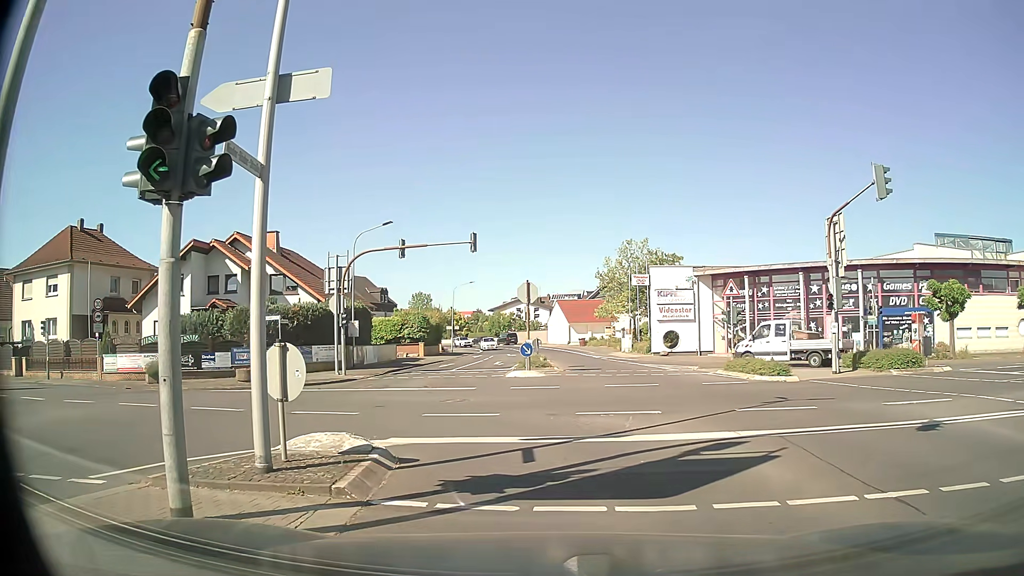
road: secondary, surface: asphalt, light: Day
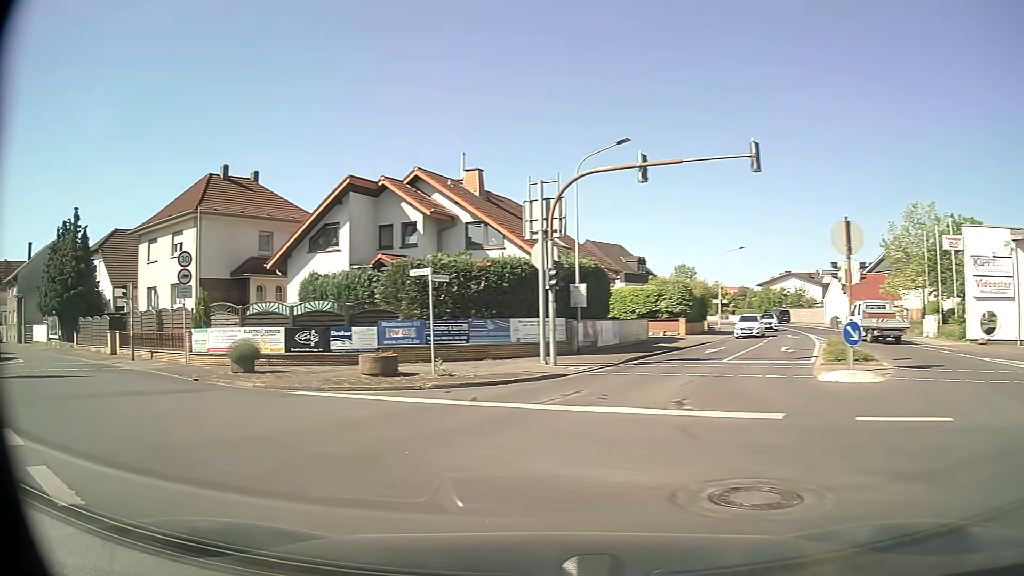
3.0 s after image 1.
(-1.0, +12.3) m; -19°
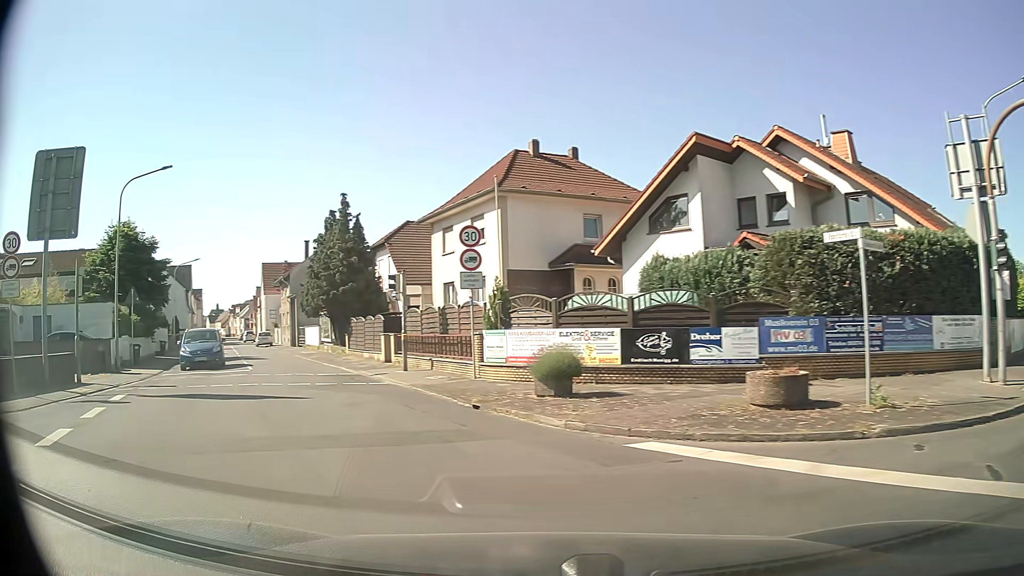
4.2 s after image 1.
(-2.0, +6.8) m; -30°
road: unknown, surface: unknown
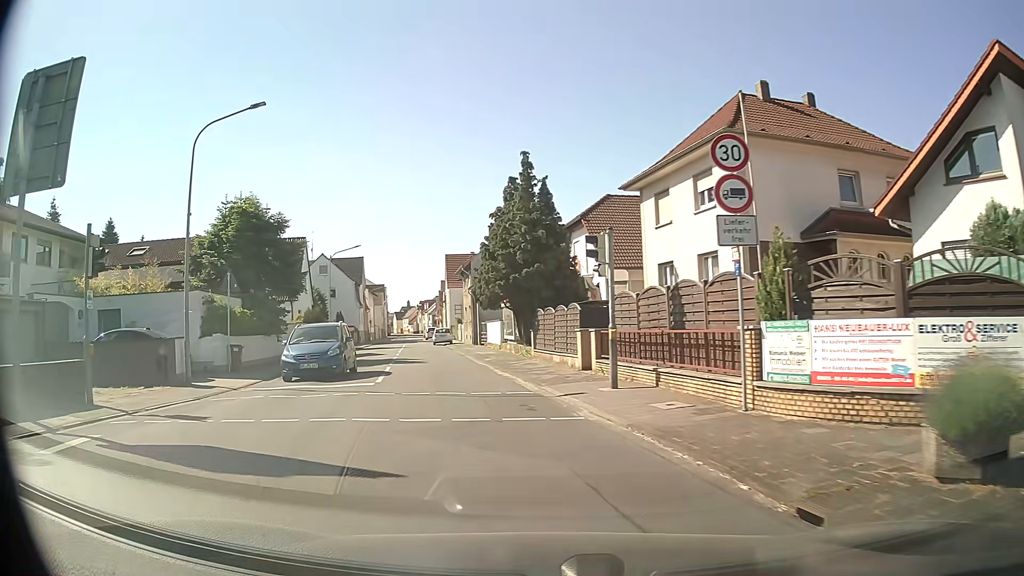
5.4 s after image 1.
(-1.5, +8.0) m; -18°
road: tertiary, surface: asphalt
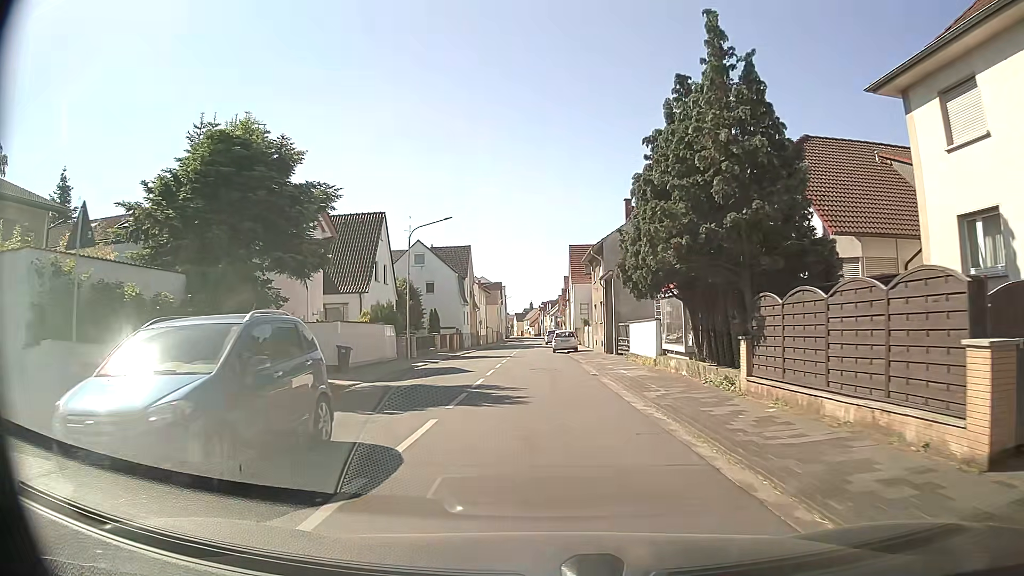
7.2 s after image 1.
(-1.7, +13.7) m; -11°
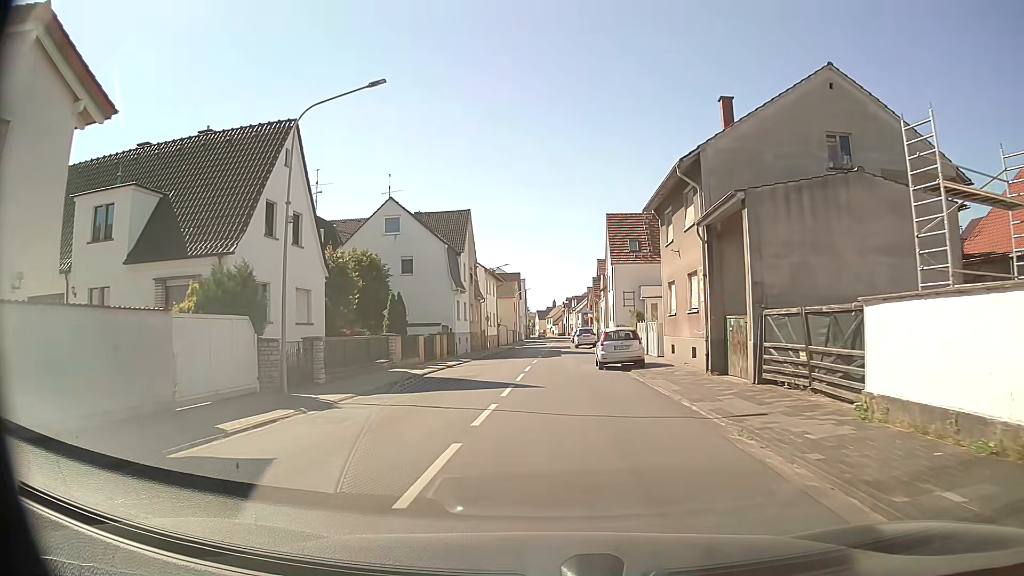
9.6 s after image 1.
(-0.6, +20.7) m; -2°
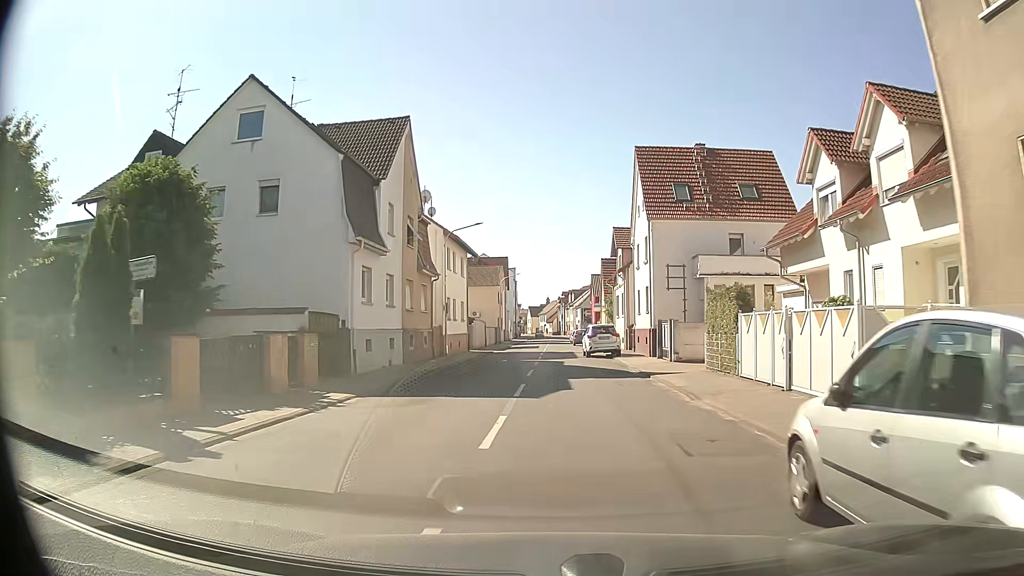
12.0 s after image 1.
(+0.1, +21.9) m; 0°
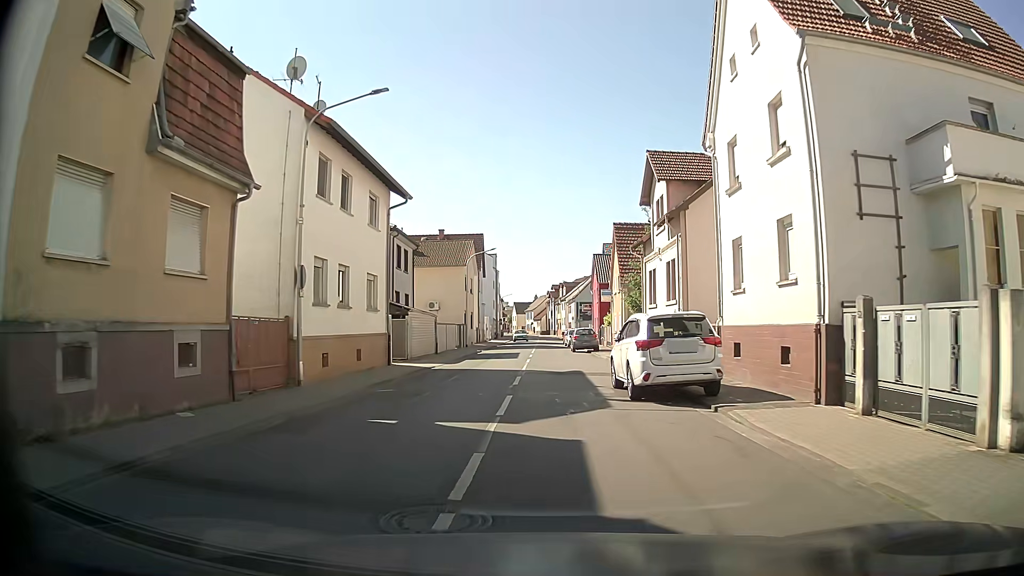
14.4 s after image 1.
(+0.3, +21.8) m; +1°
(0, +10) (0, +20) (0, +30) (0, +40) (0, +50) (-1, +60) (-1, +70) (0, +80) (0, +90) (0, +100) m
